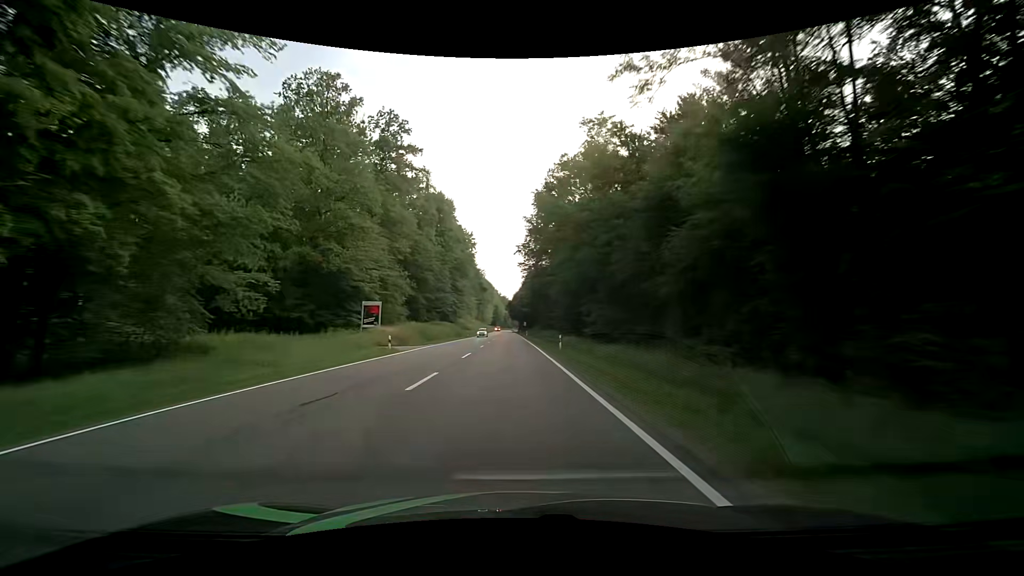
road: secondary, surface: asphalt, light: Day
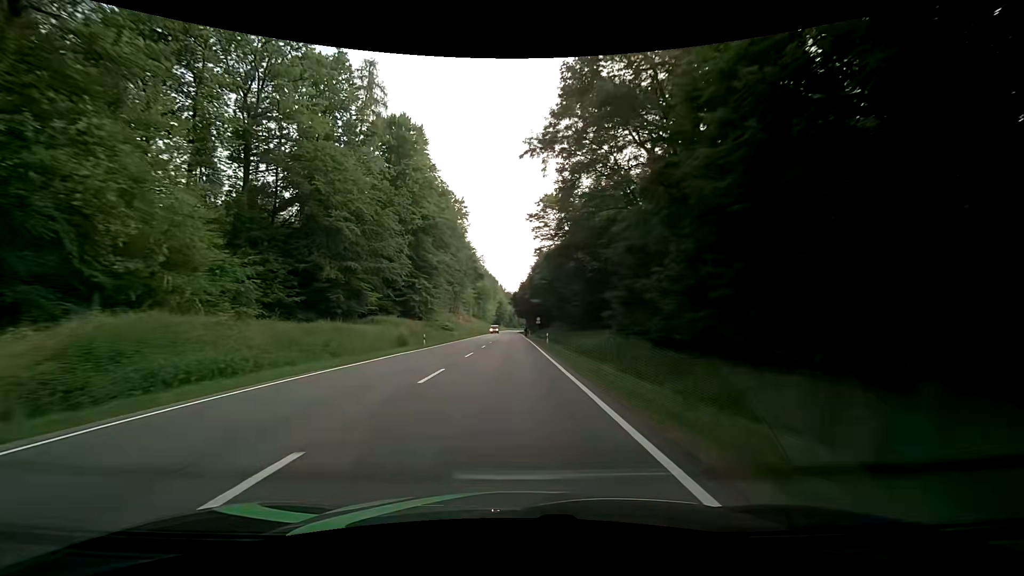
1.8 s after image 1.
(+0.2, +45.5) m; 0°
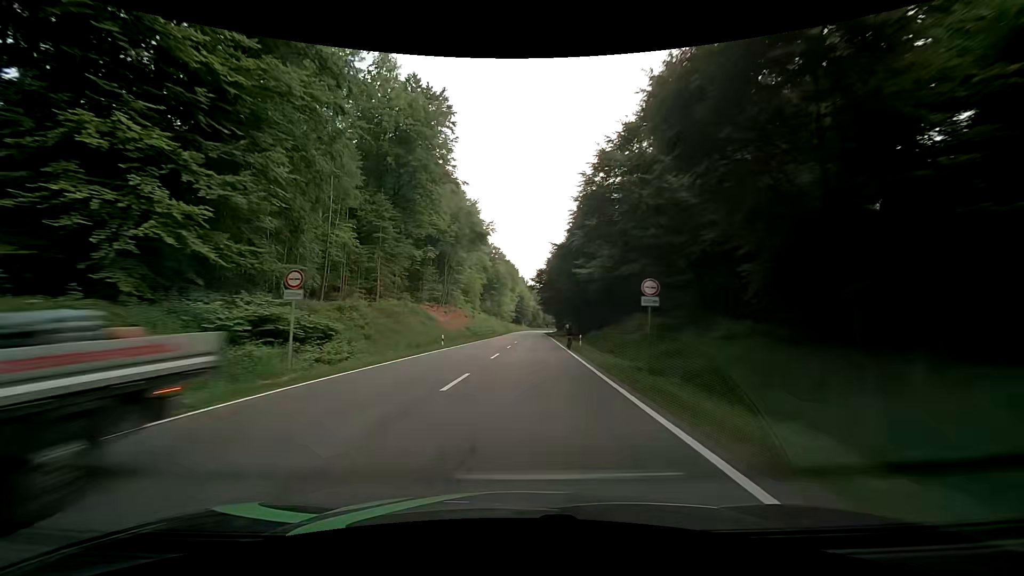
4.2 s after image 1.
(-0.4, +58.3) m; -1°
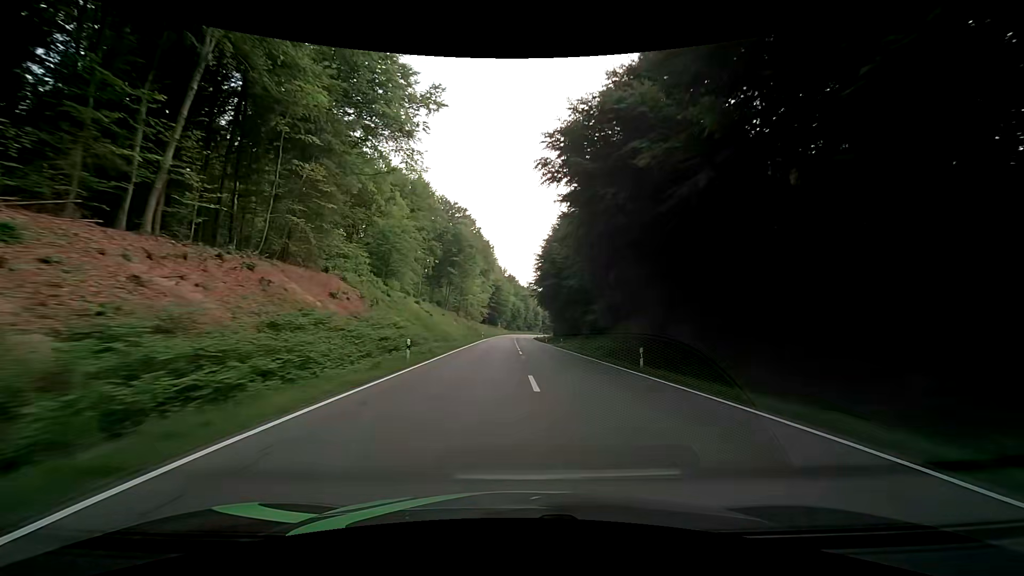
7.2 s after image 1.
(-1.5, +71.8) m; +1°
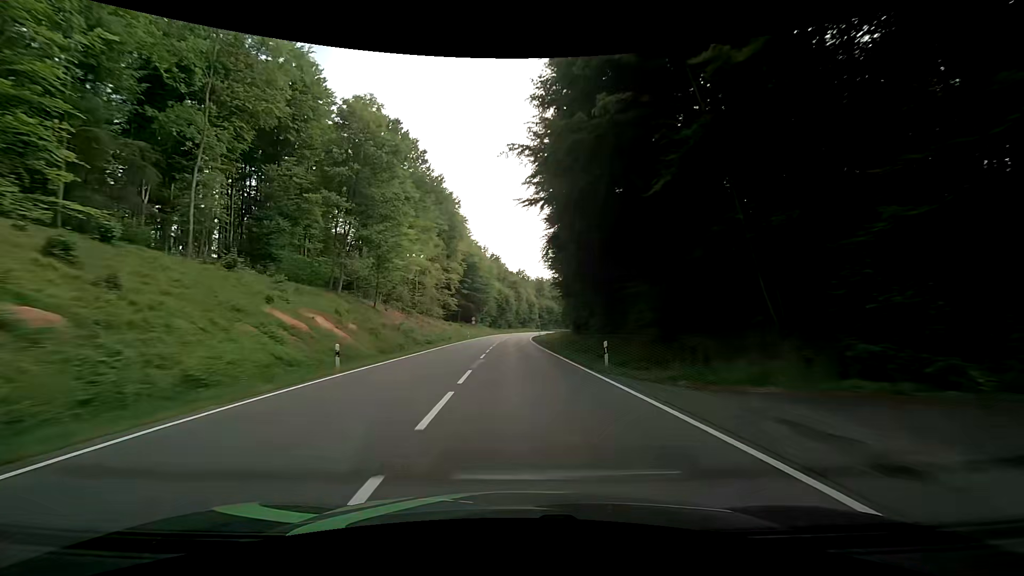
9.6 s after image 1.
(+1.2, +59.8) m; +1°
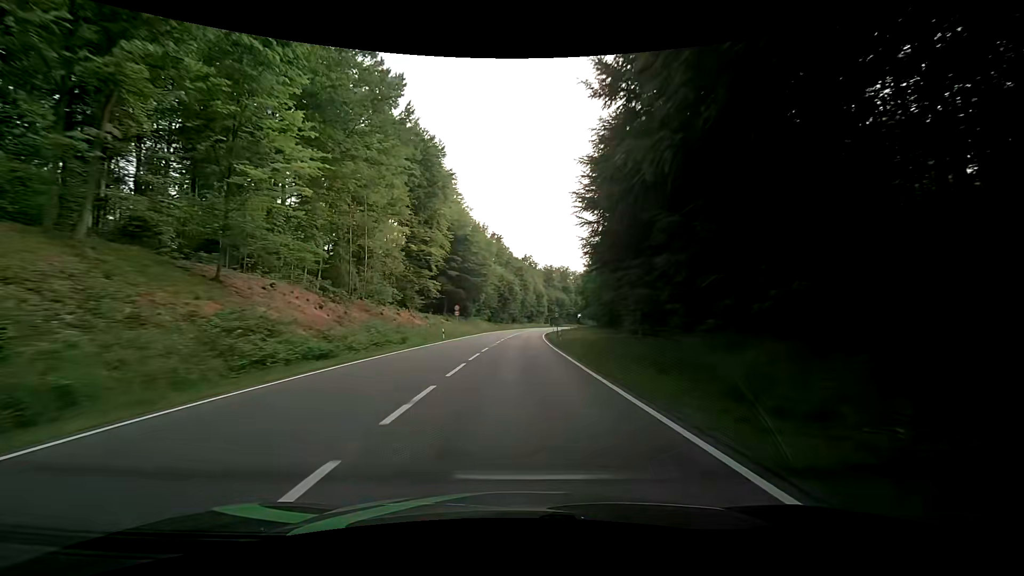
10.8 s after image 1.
(0.0, +29.6) m; 0°
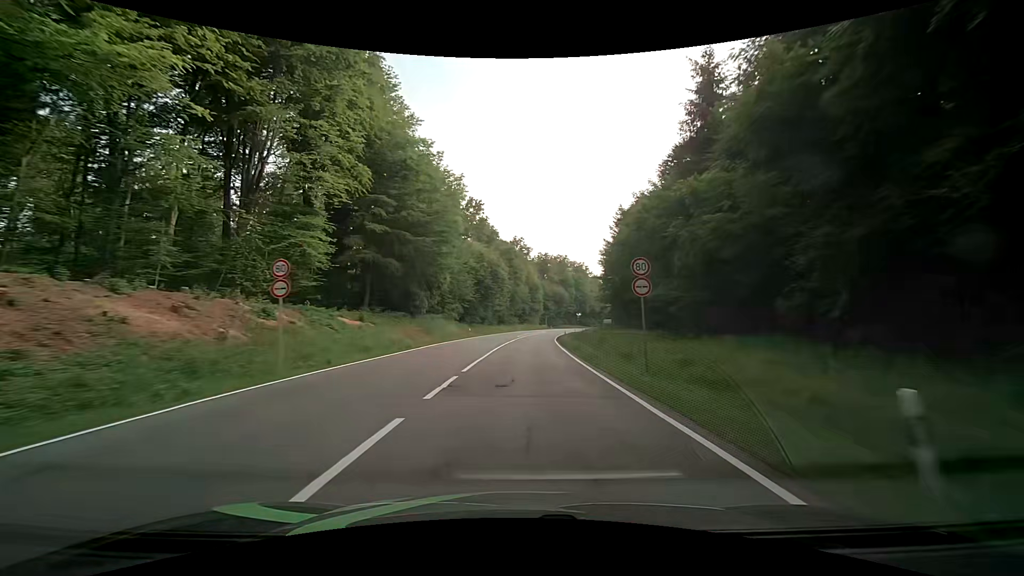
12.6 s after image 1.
(-0.1, +40.4) m; +1°
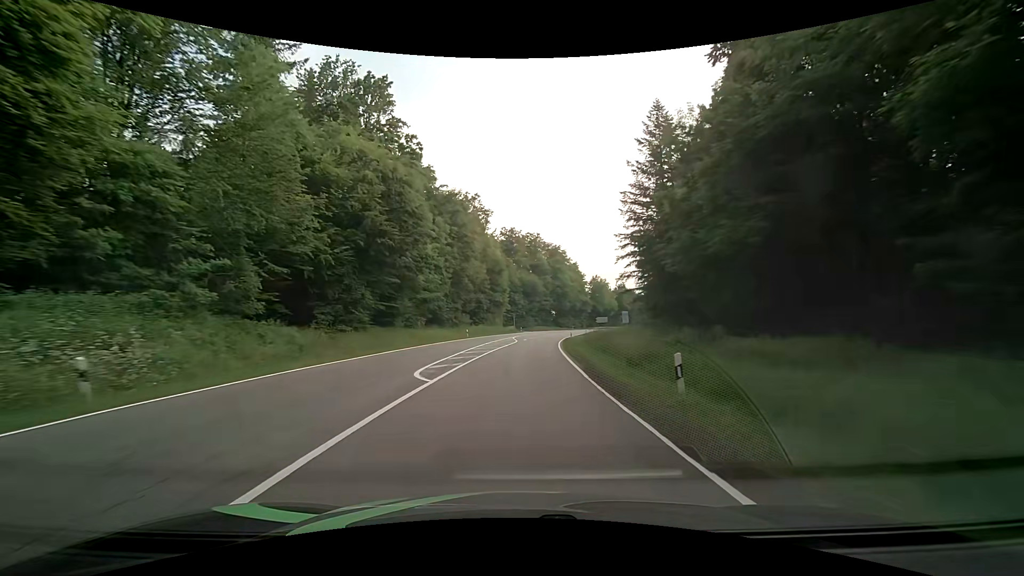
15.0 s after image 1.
(+1.7, +49.5) m; +4°
(0, +10) (0, +20) (+1, +30) (+2, +40) (+3, +50) (+4, +60) (+5, +70) (+7, +80) (+9, +89) (+11, +99) m
